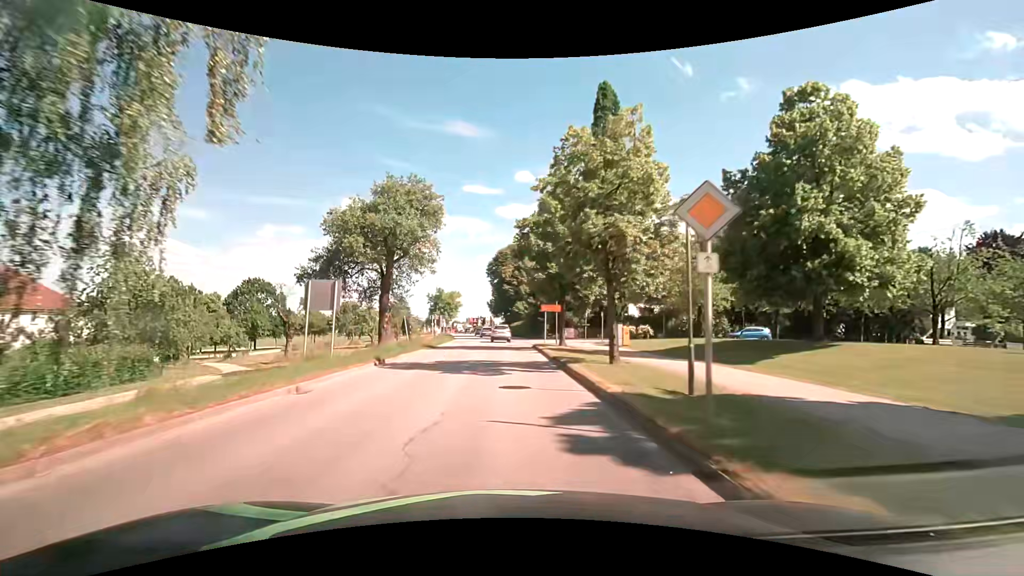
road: secondary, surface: asphalt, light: Day
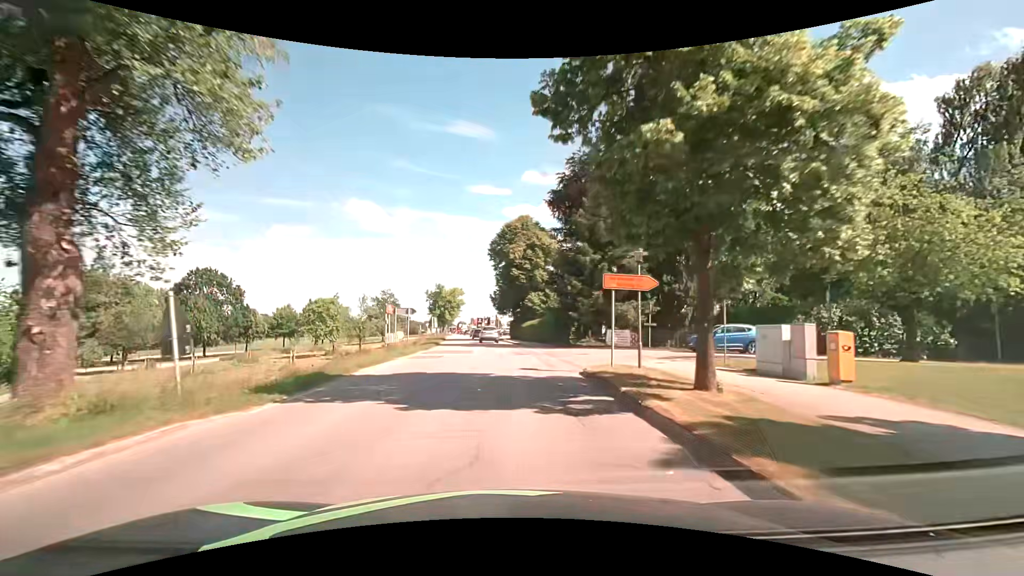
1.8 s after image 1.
(-0.1, +21.8) m; 0°
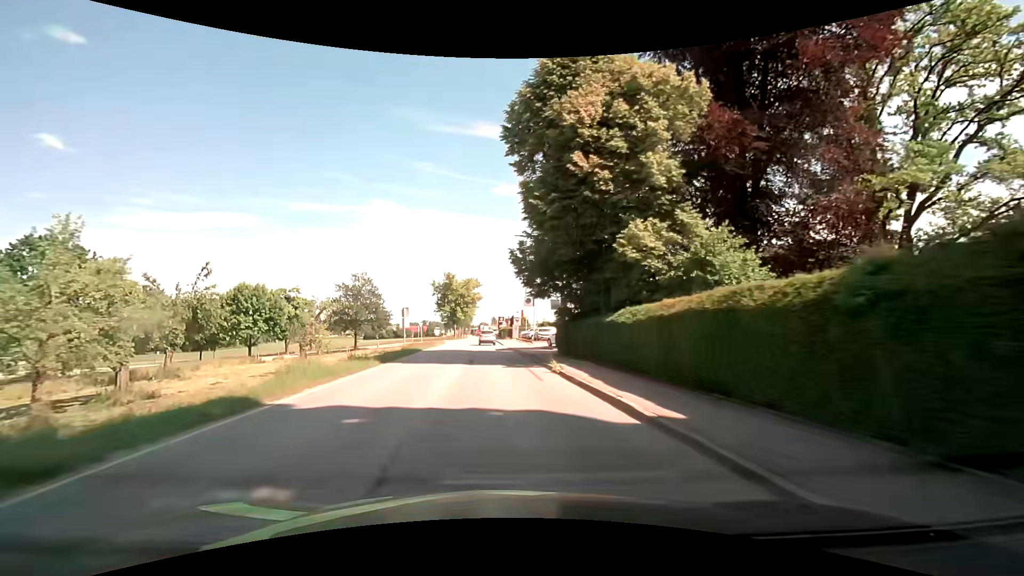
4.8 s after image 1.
(-1.0, +37.2) m; -3°
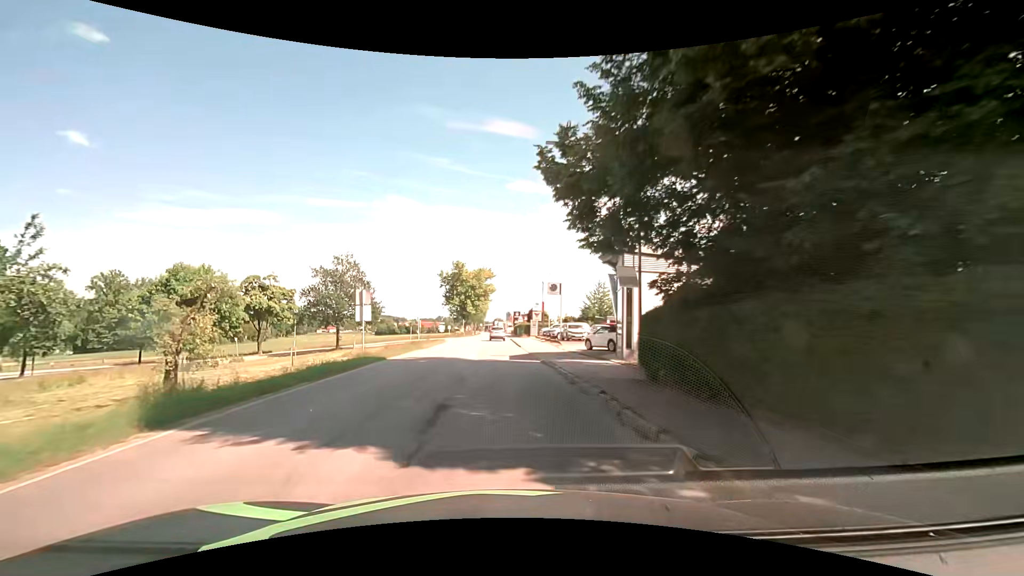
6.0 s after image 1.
(-0.2, +15.1) m; -2°
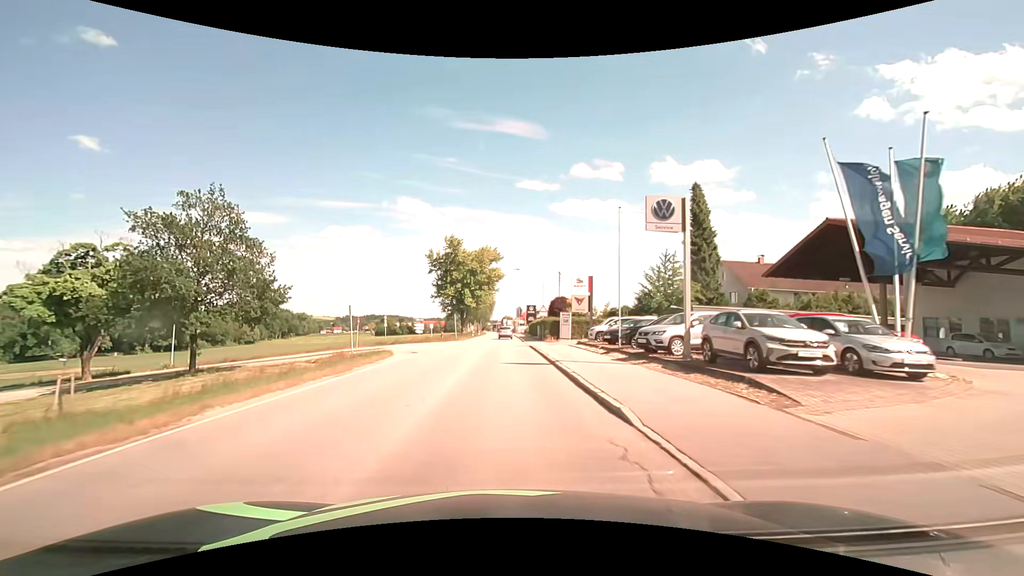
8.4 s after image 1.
(-0.6, +30.5) m; -1°
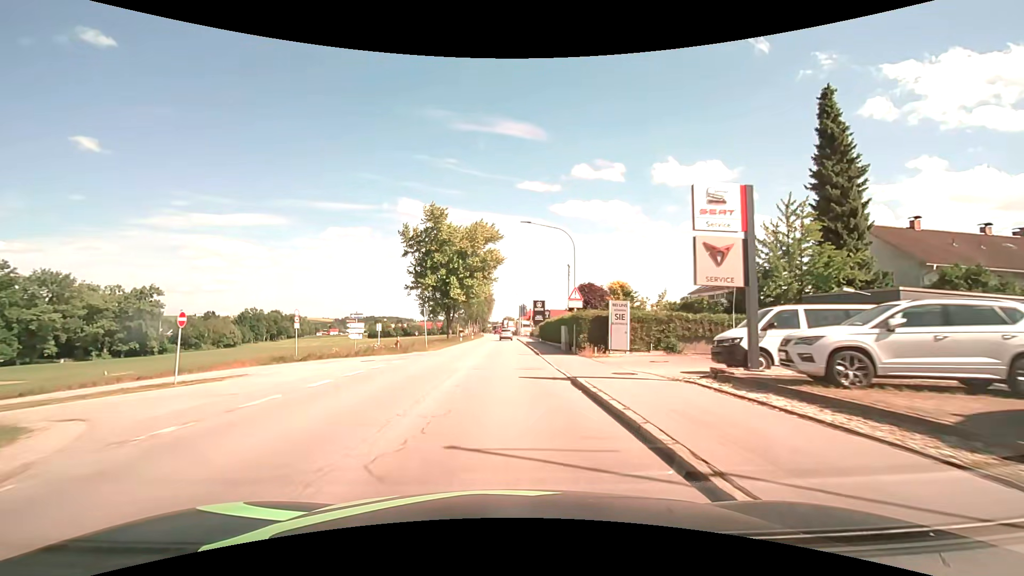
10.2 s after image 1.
(+0.1, +22.9) m; 0°
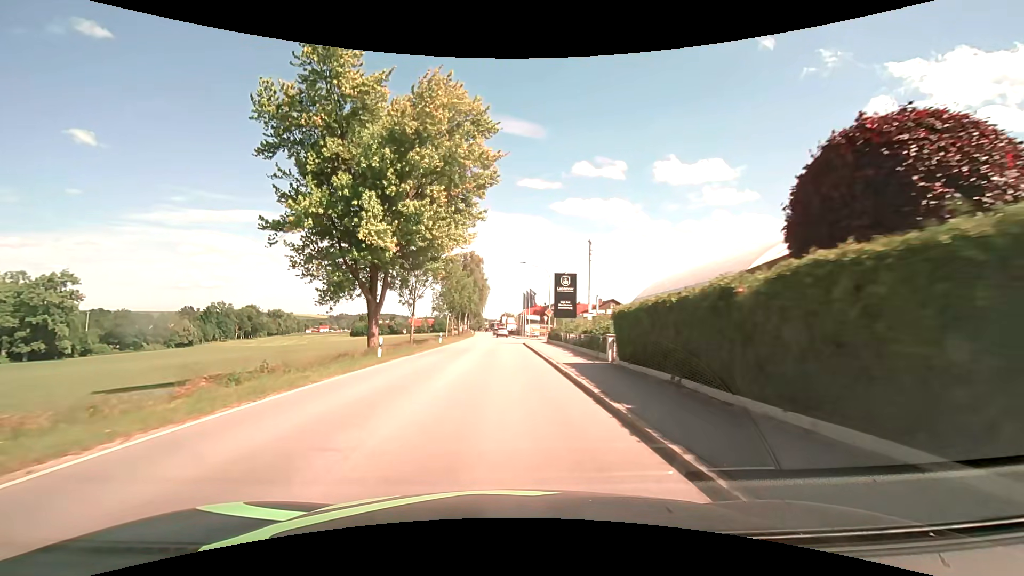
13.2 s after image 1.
(+0.2, +38.3) m; 0°
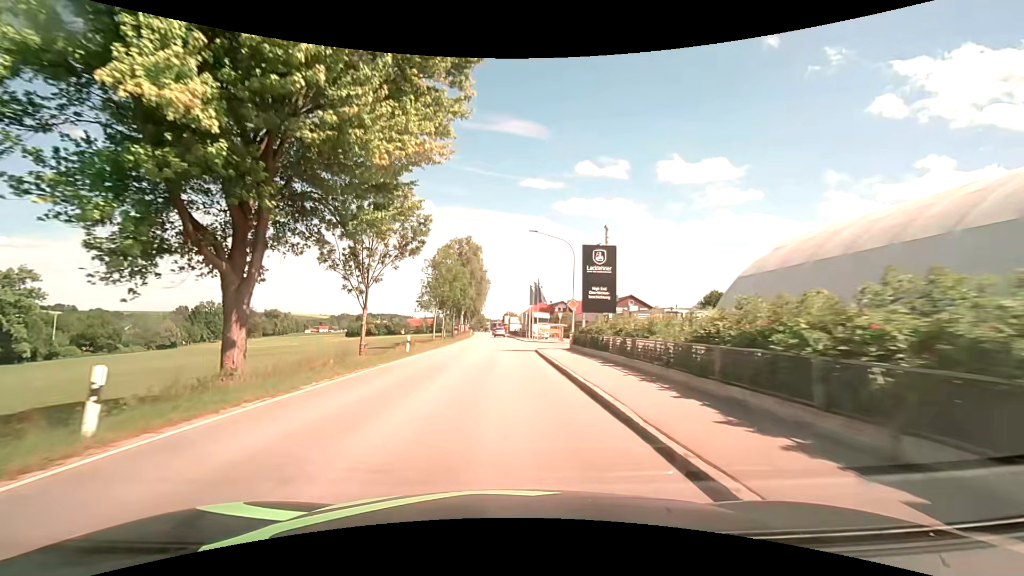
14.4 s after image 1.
(0.0, +15.3) m; 0°
(0, +10) (0, +20) (0, +30) (-1, +40) (-1, +50) (-1, +60) (-1, +70) (-2, +80) (-2, +90) (-2, +100) m
